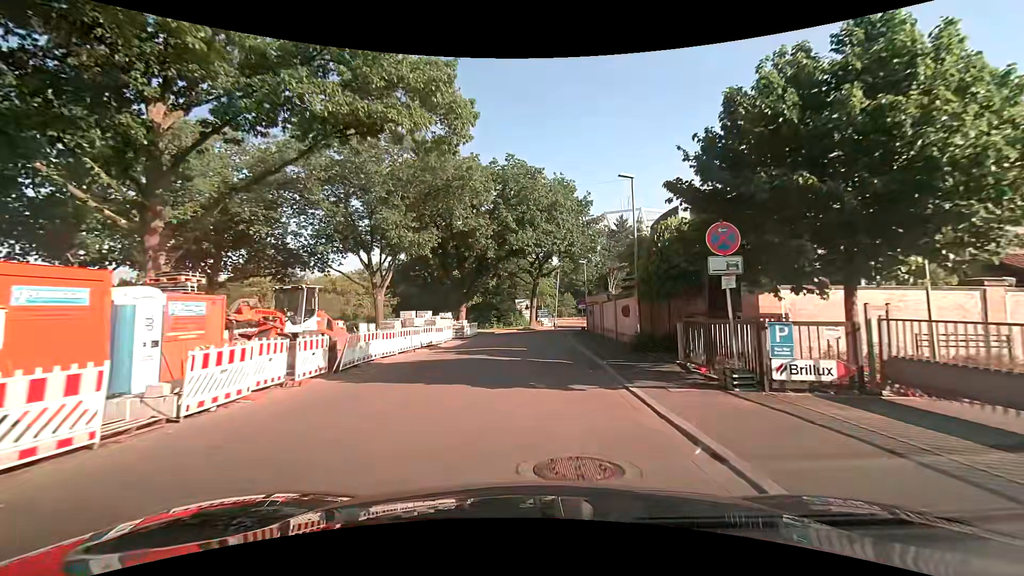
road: unclassified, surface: asphalt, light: Day
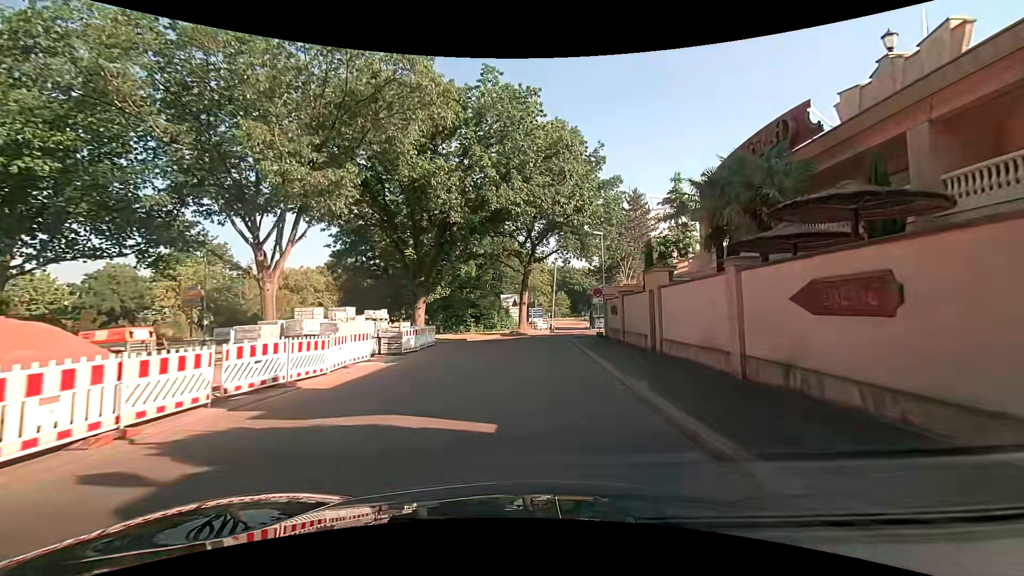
(+0.2, +15.6) m; +2°
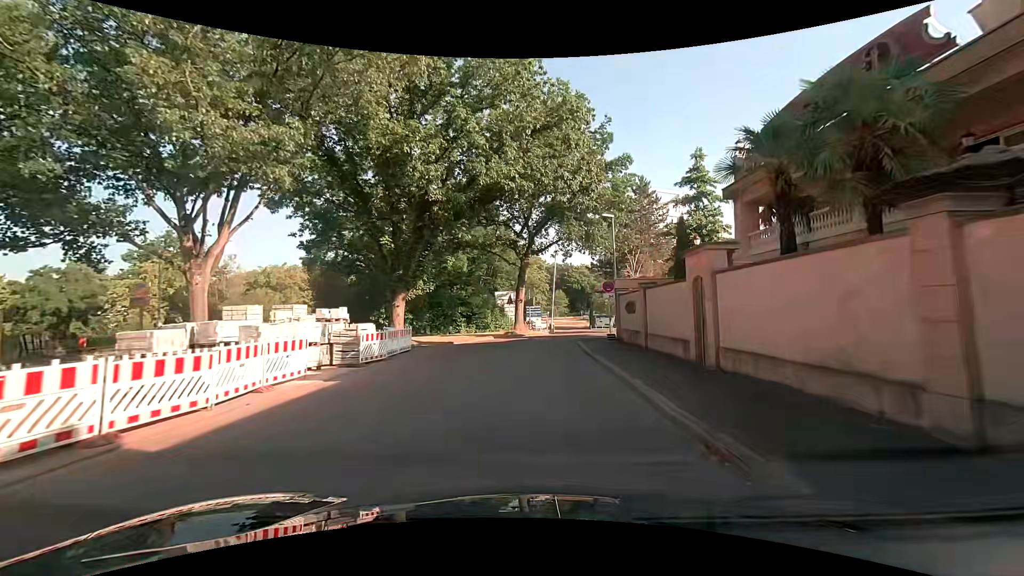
(0.0, +4.9) m; 0°
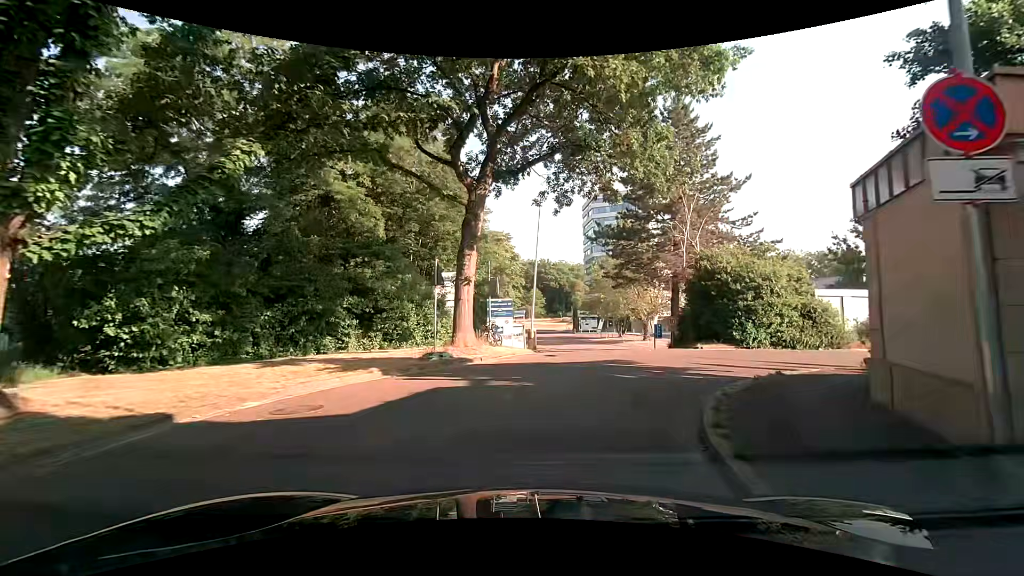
(+0.3, +20.9) m; +2°
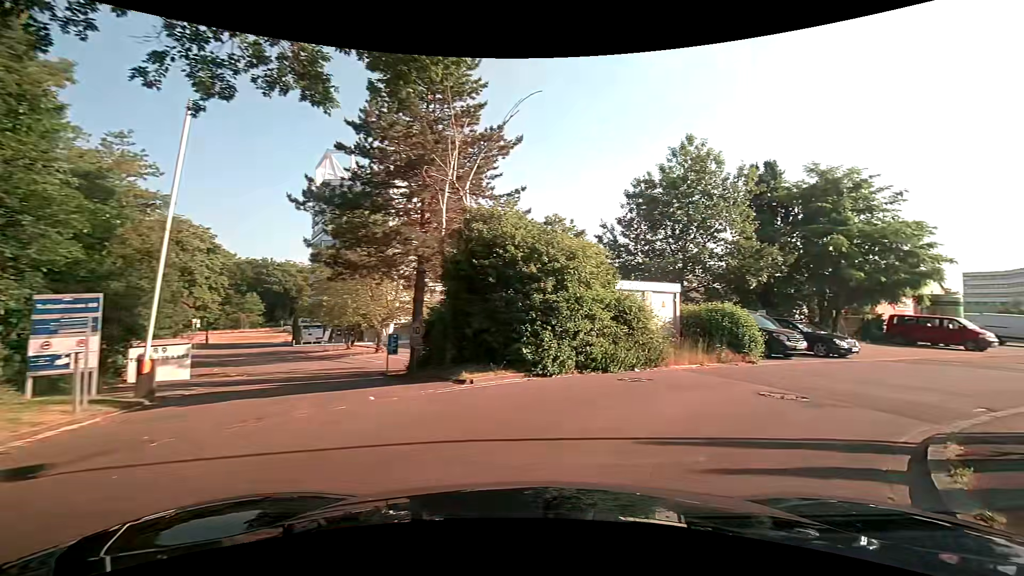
(+2.1, +10.9) m; +32°
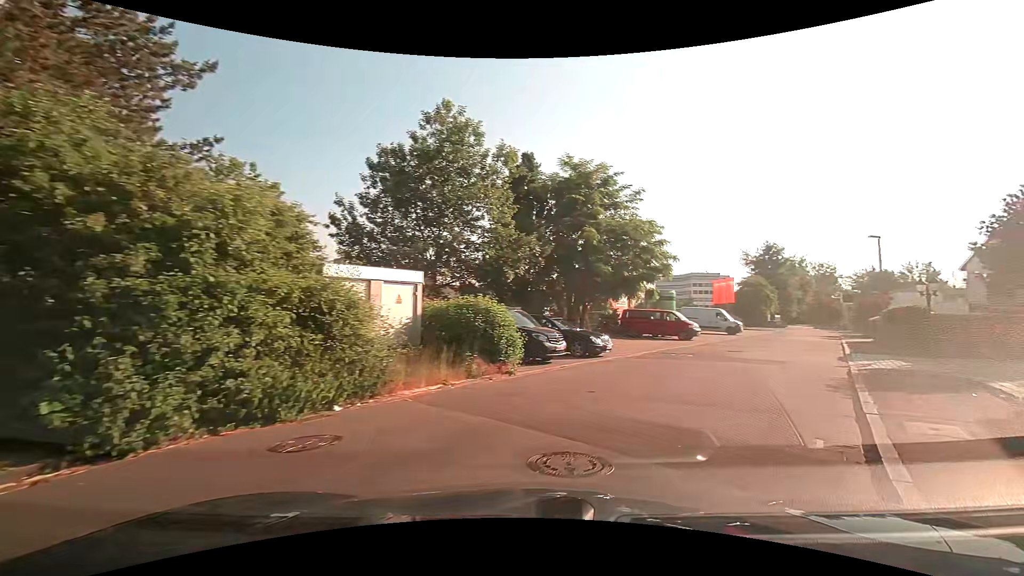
(+1.2, +5.5) m; +25°
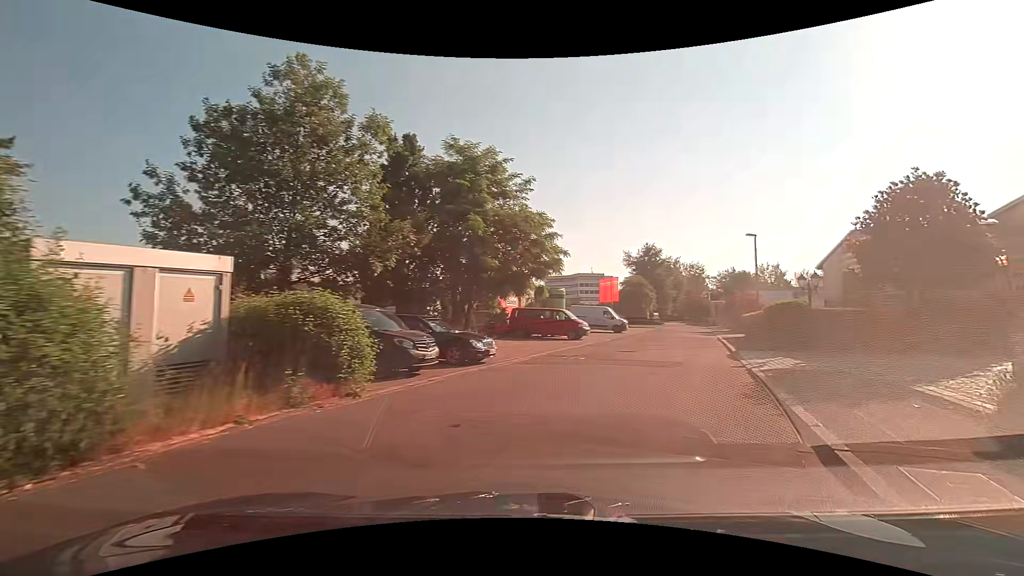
(+0.3, +3.0) m; +12°
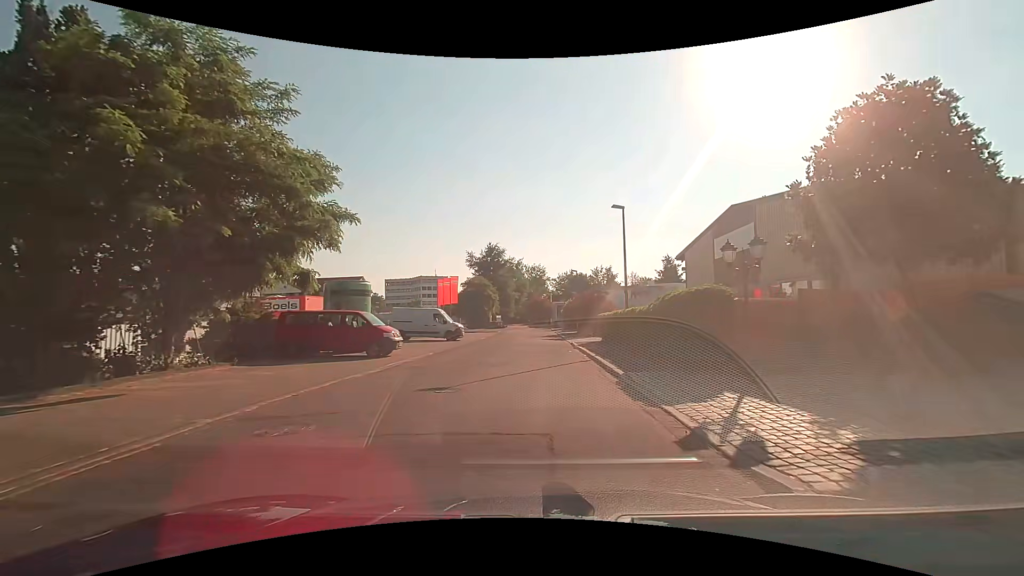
(+2.1, +10.3) m; +17°
(0, +10) (0, +20) (0, +30) (+1, +40) (+1, +50) (+1, +60) (+1, +70) (0, +80) (-6, +88) (-15, +91) m
